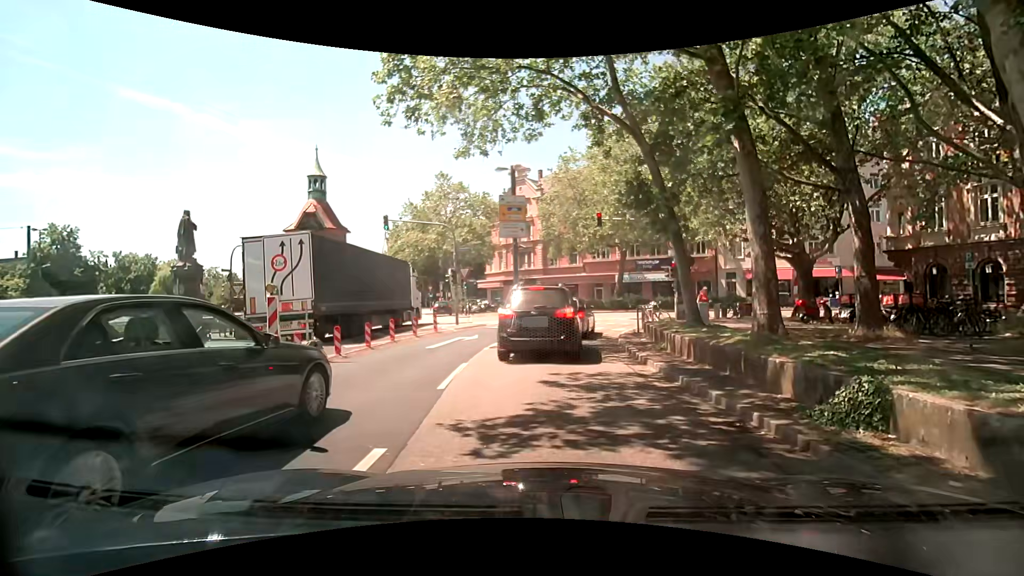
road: primary_link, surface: asphalt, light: Day
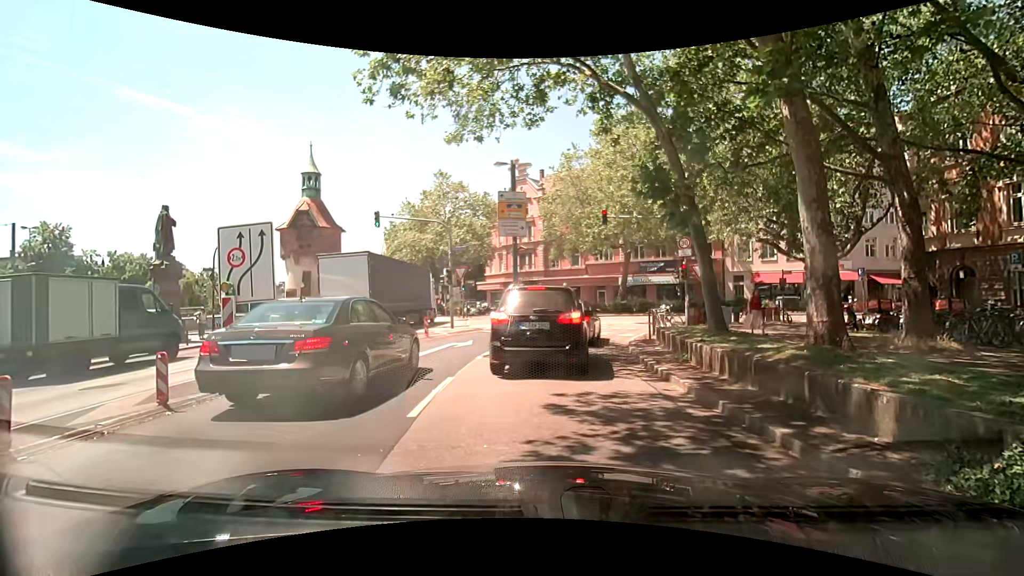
(0.0, +1.7) m; 0°
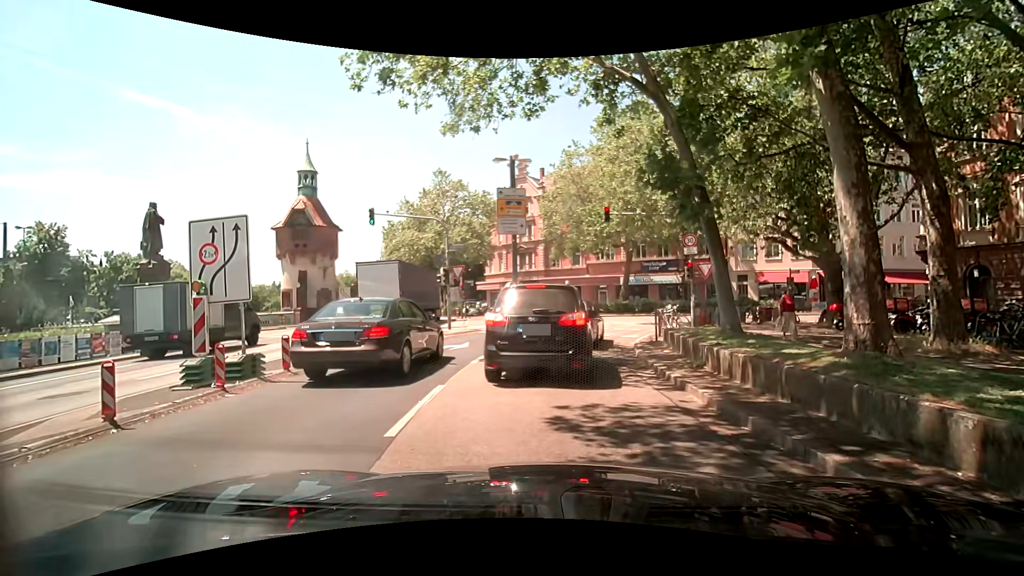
(0.0, +0.8) m; 0°
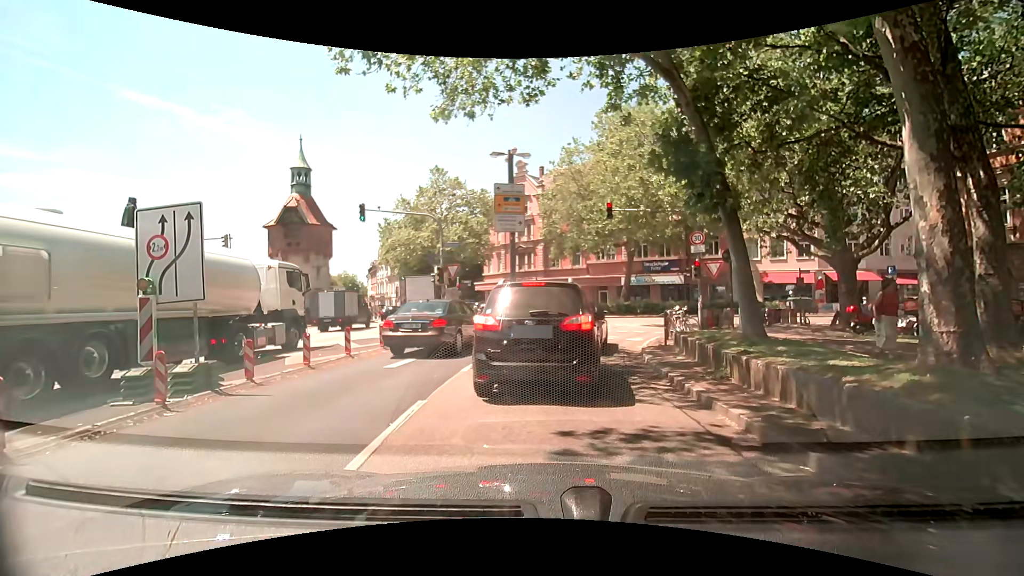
(0.0, +1.2) m; 0°
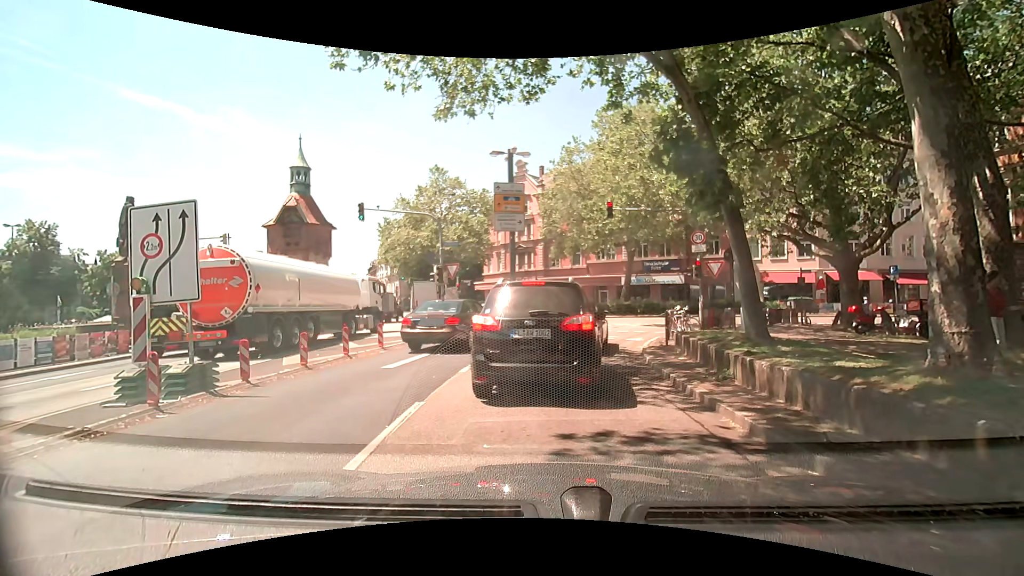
(0.0, +0.2) m; 0°
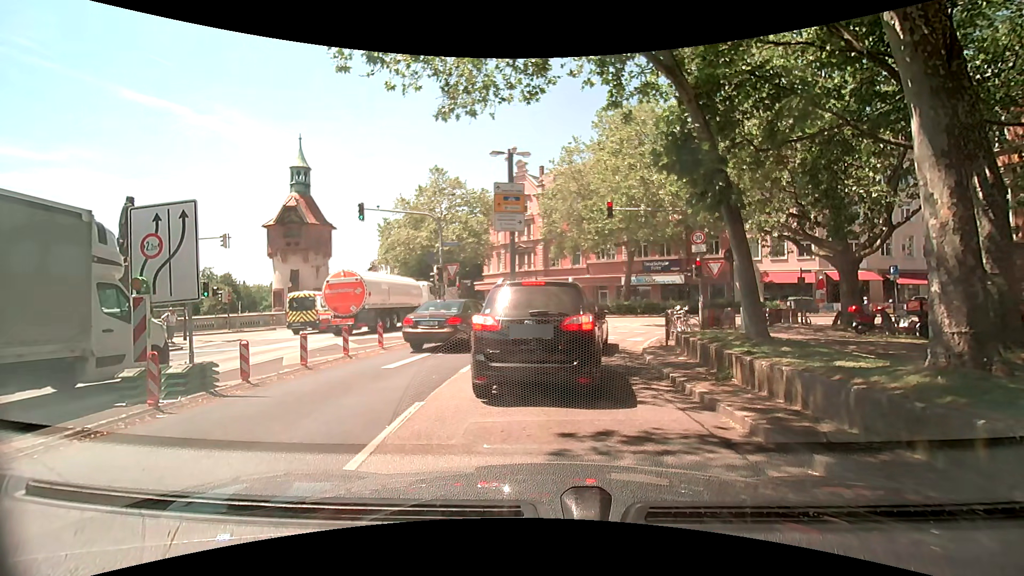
(0.0, 0.0) m; 0°
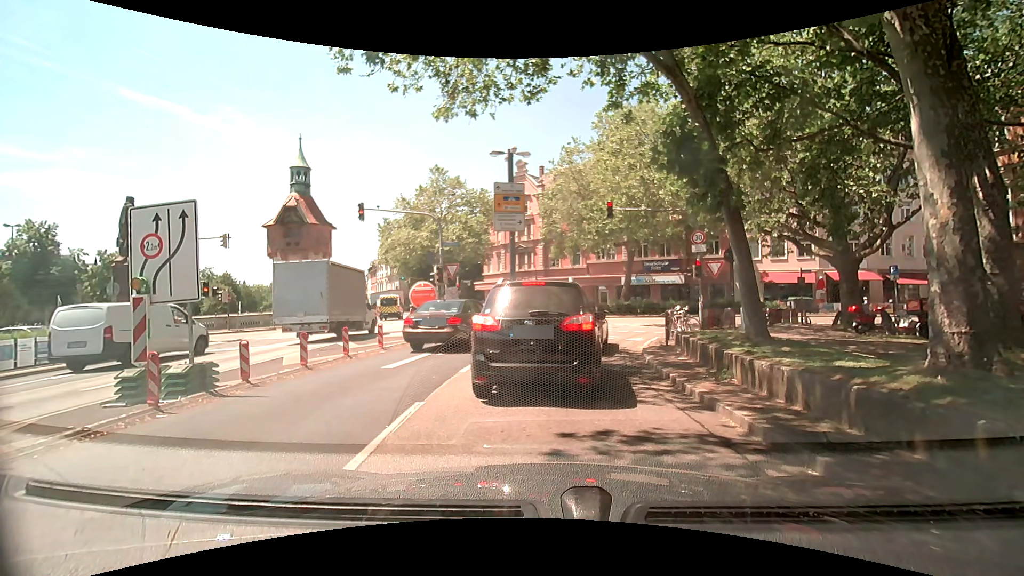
(0.0, 0.0) m; 0°
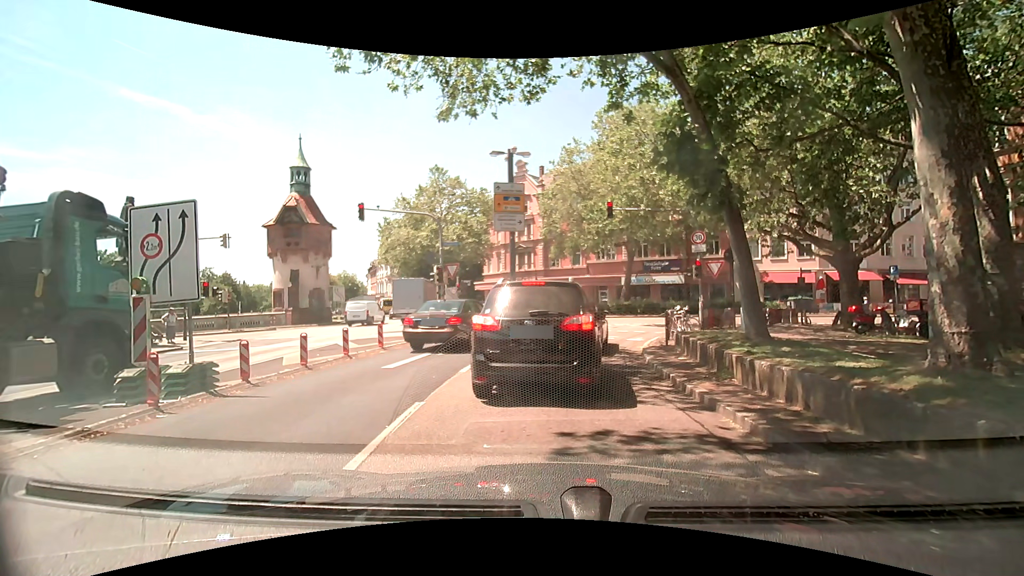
(0.0, 0.0) m; 0°
